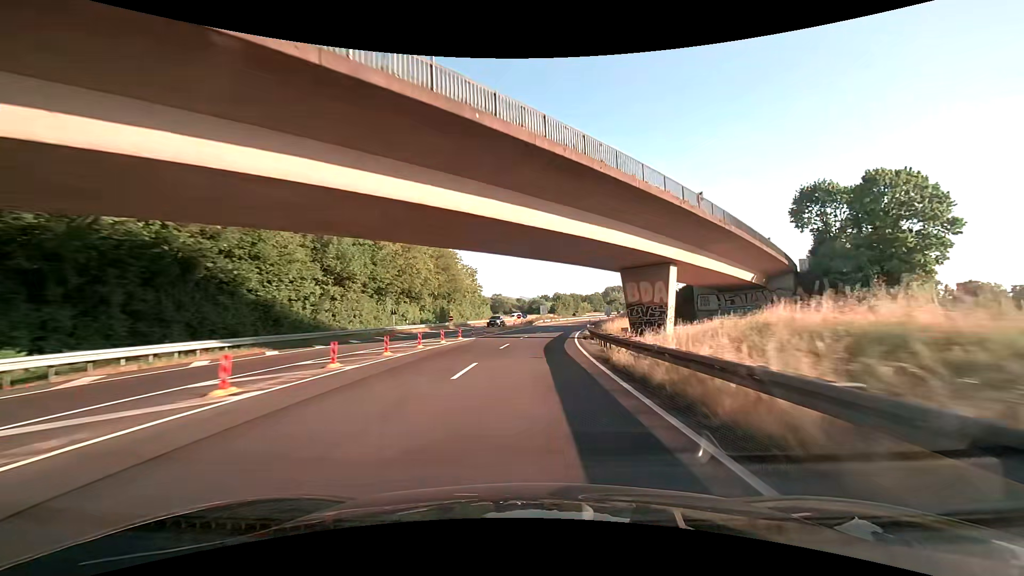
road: trunk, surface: asphalt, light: Day
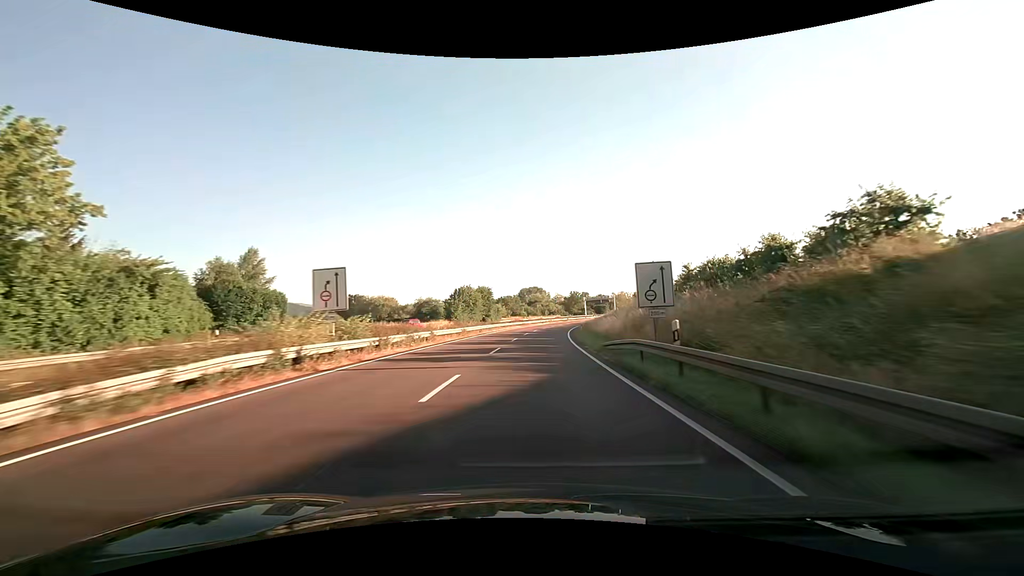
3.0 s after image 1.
(+6.3, +74.5) m; +10°
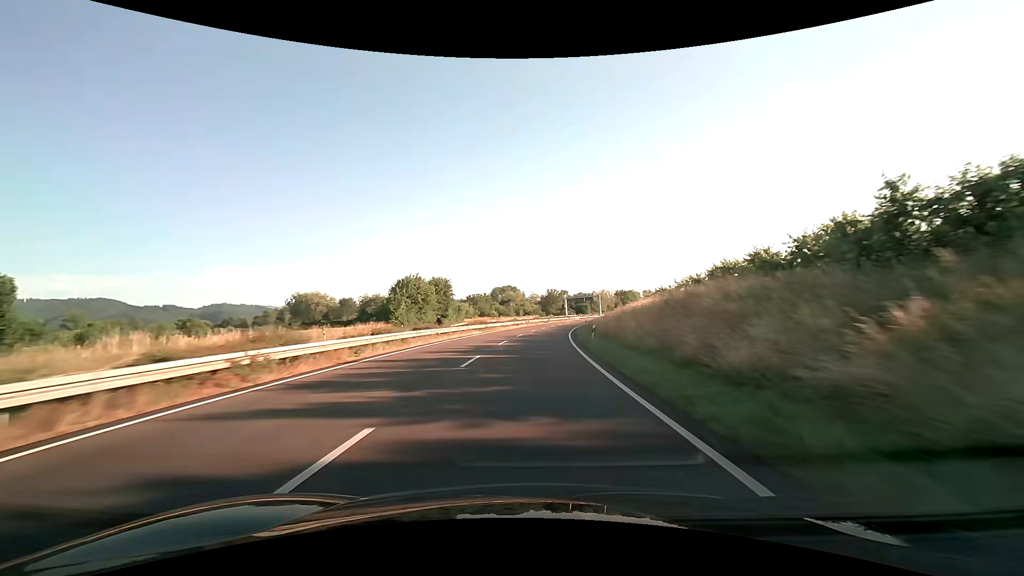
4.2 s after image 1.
(+0.8, +29.9) m; +3°
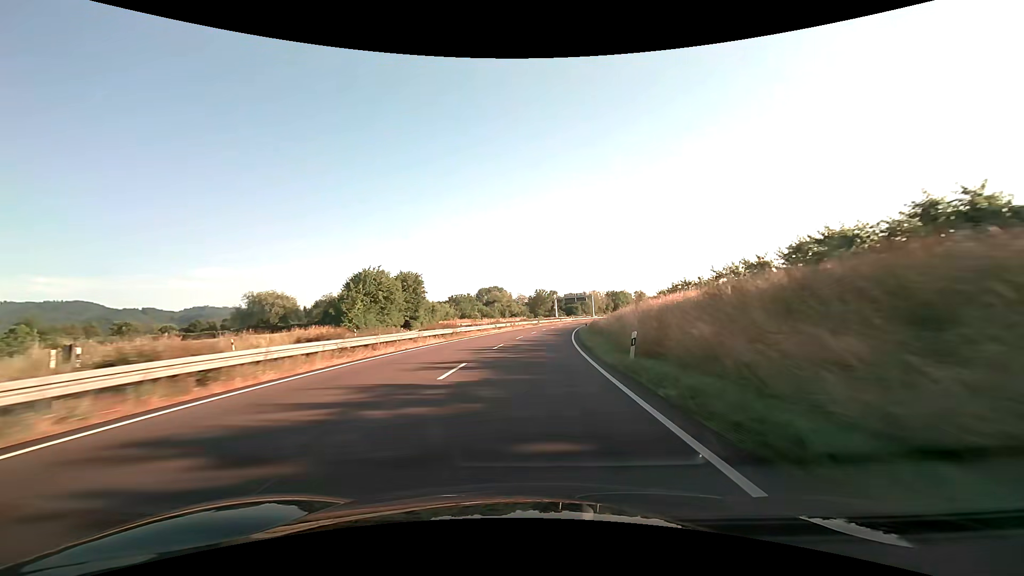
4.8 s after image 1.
(+0.2, +15.0) m; +1°
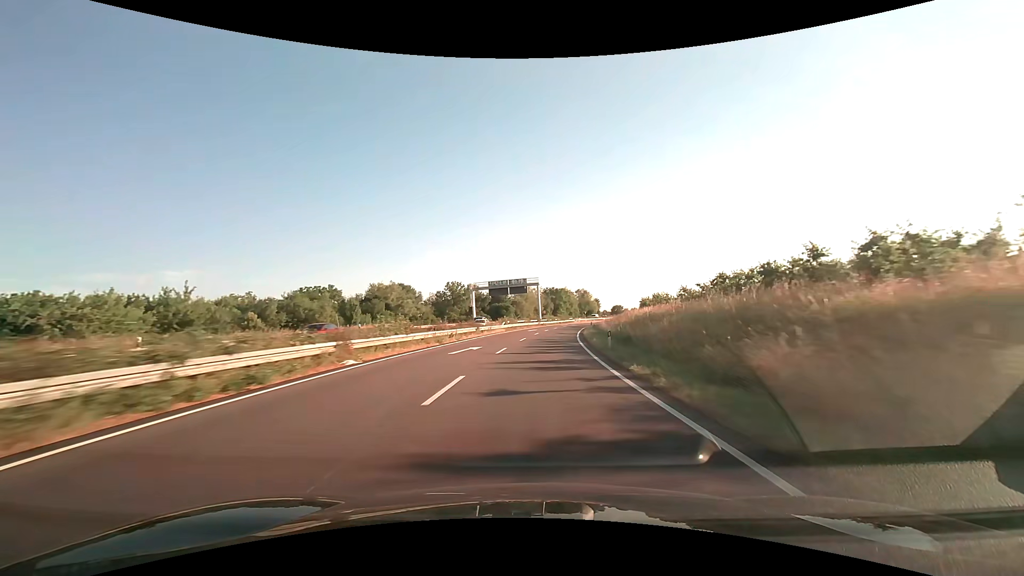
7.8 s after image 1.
(+5.4, +74.9) m; +9°
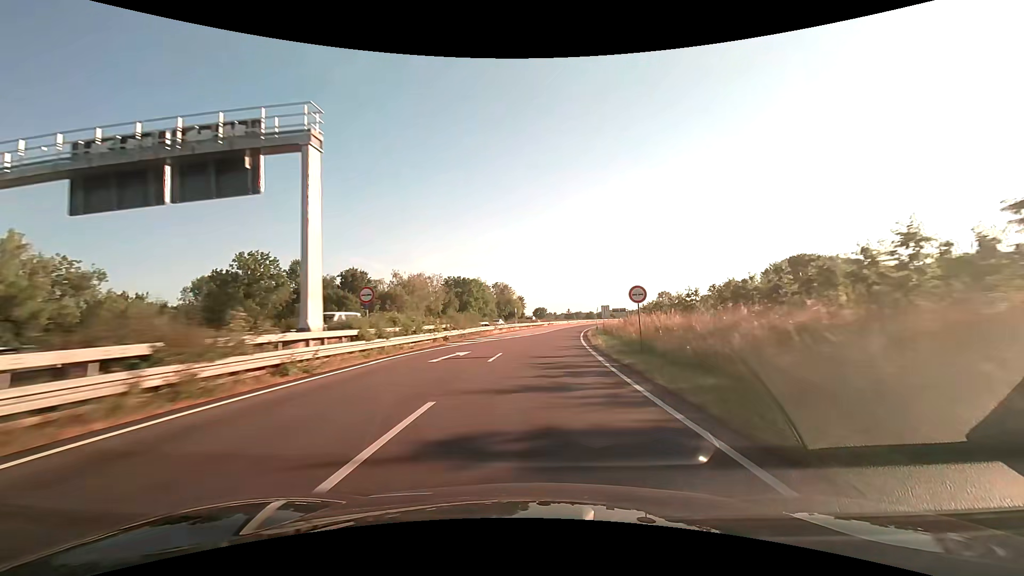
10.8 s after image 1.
(+6.4, +75.4) m; +10°
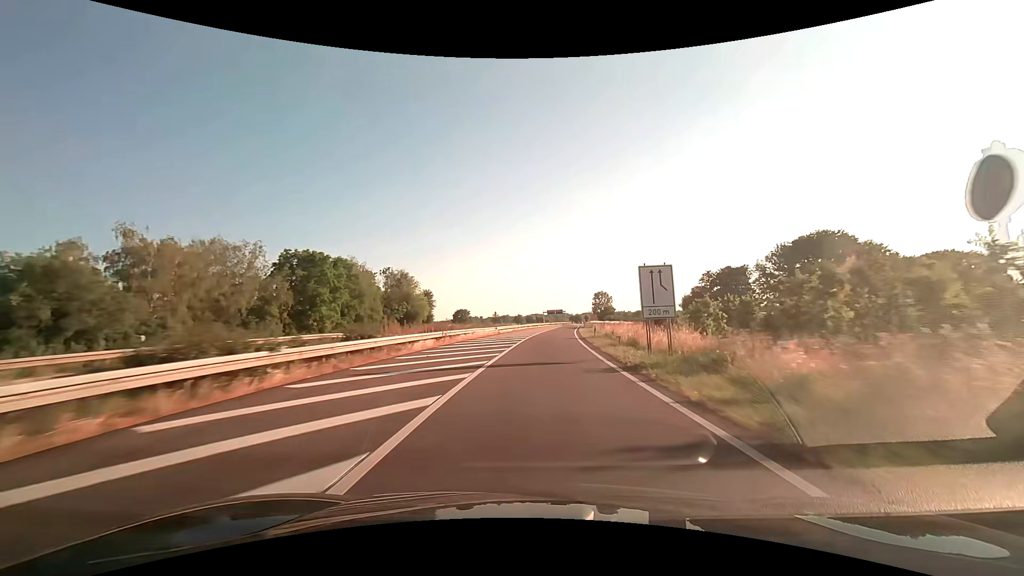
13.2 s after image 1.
(+4.4, +60.8) m; +8°
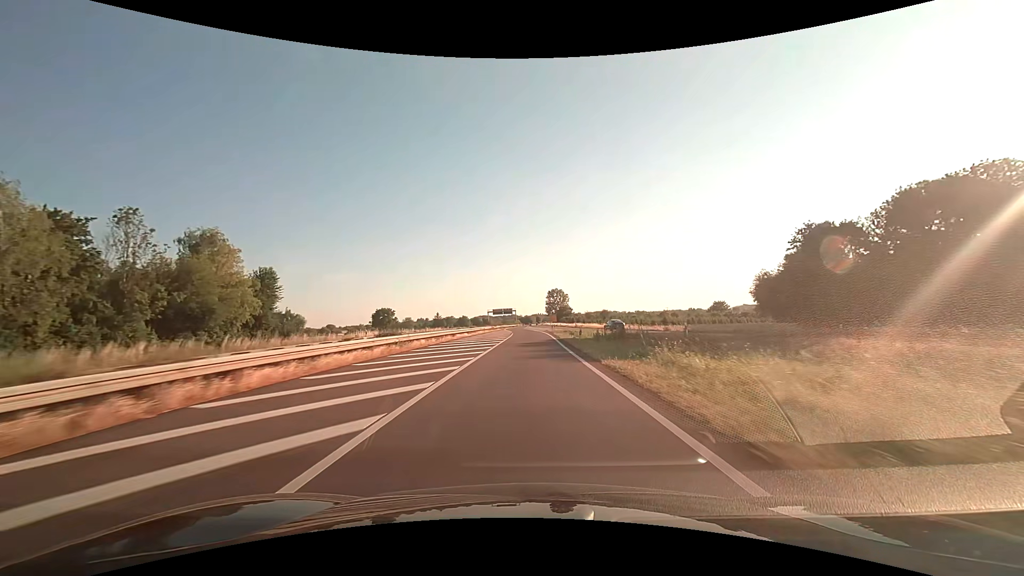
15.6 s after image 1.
(+3.9, +61.2) m; +6°
(0, +10) (0, +20) (0, +30) (0, +40) (0, +50) (0, +60) (-1, +70) (-1, +80) (-1, +90) (-2, +100) m
